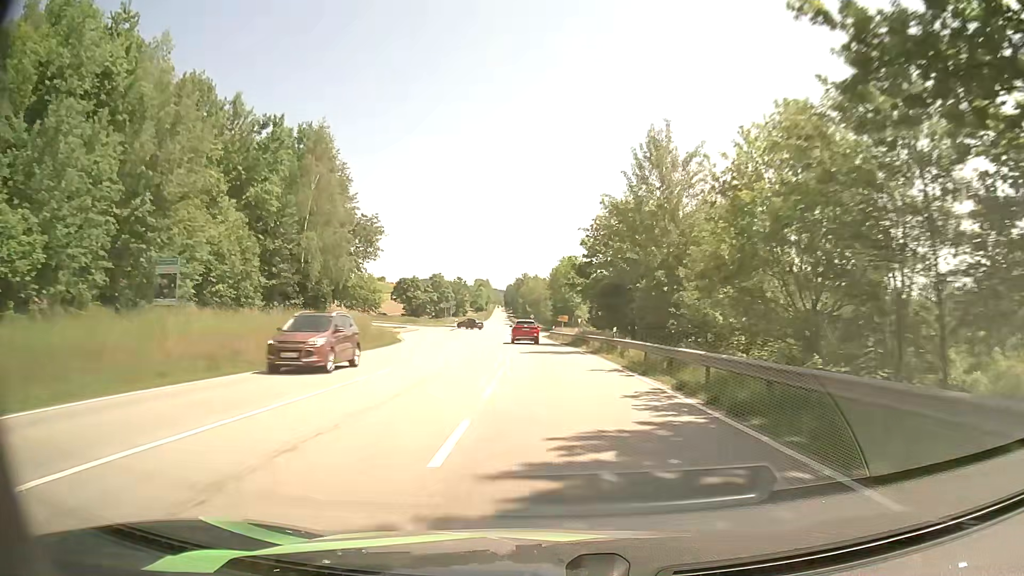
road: secondary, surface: asphalt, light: Day
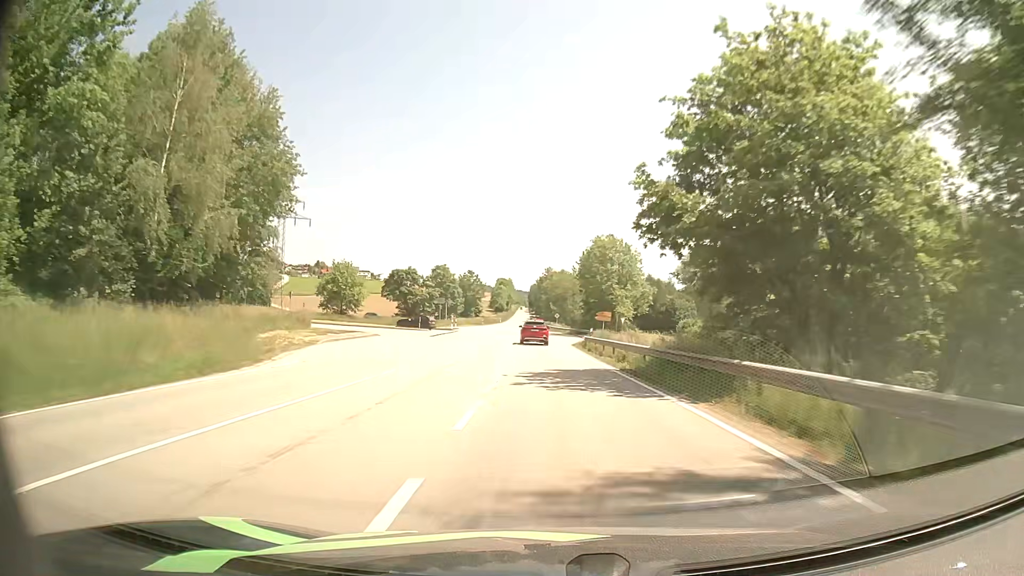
(-0.4, +27.7) m; -2°
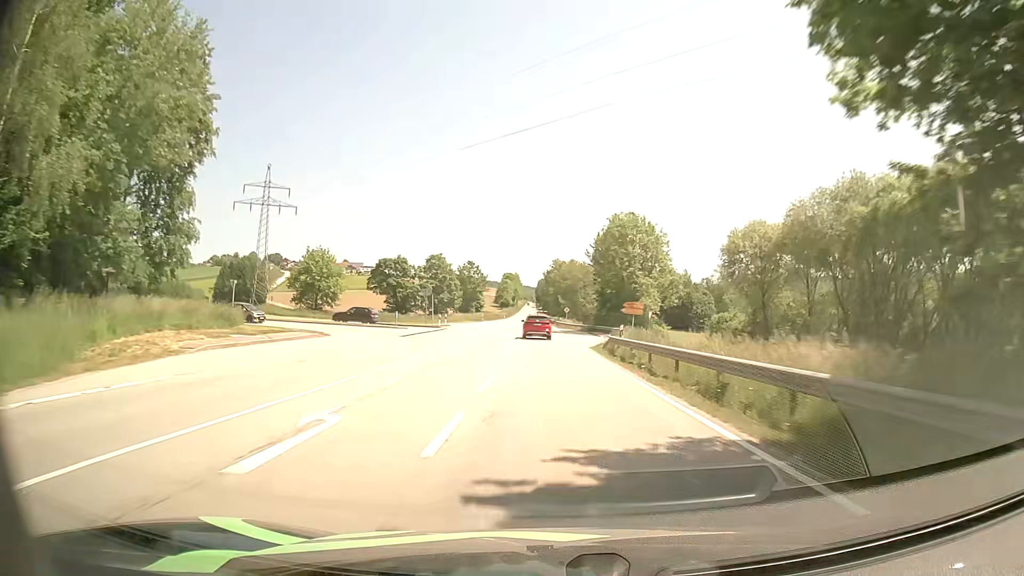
(-0.1, +13.7) m; -1°
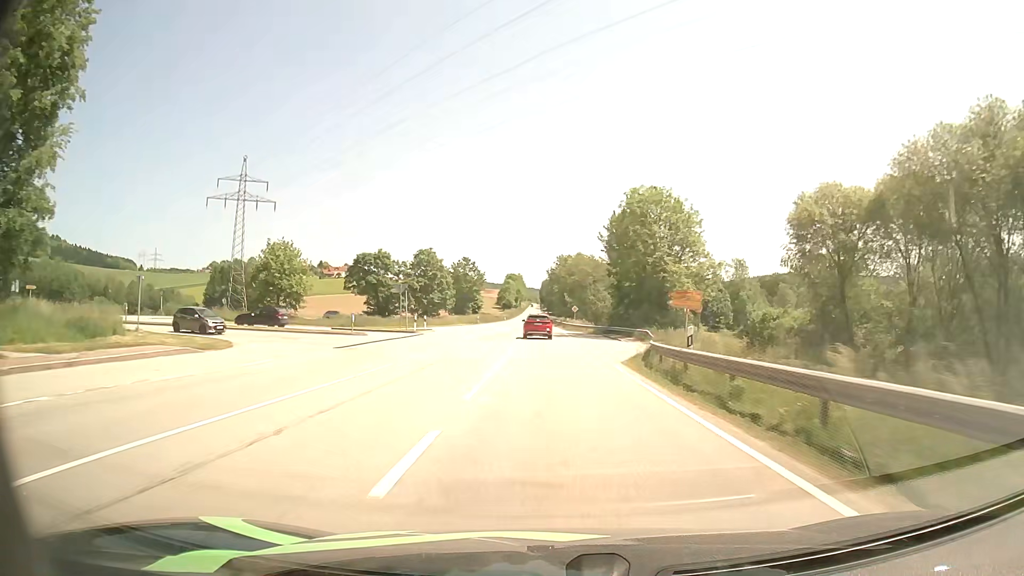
(0.0, +13.5) m; 0°
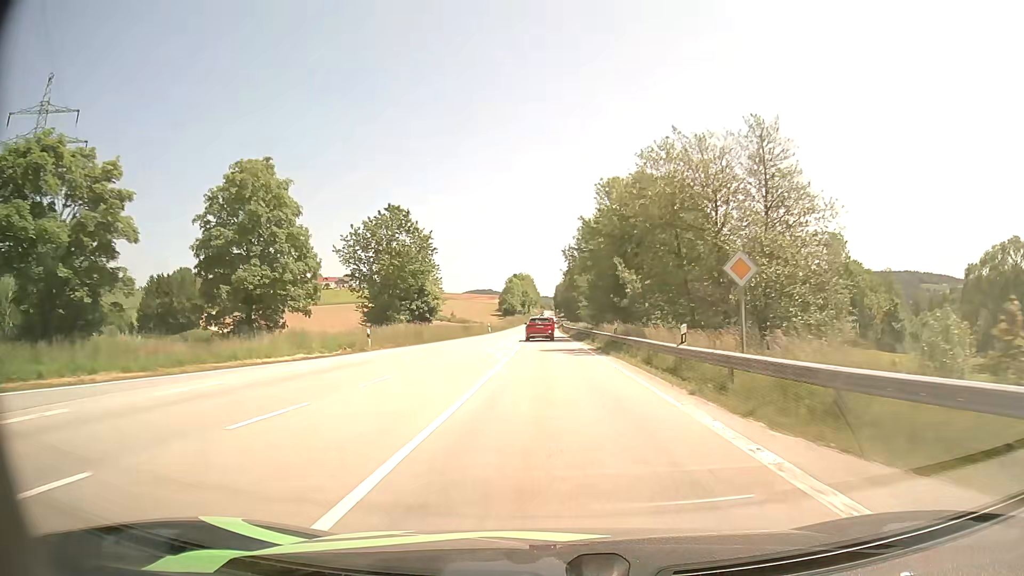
(-0.8, +64.8) m; -1°
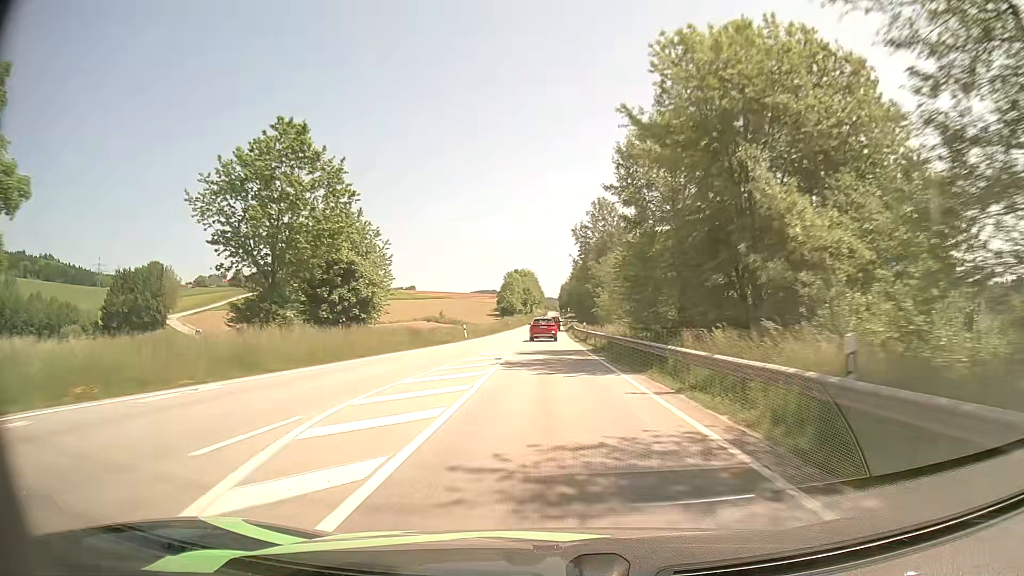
(-0.1, +25.8) m; 0°
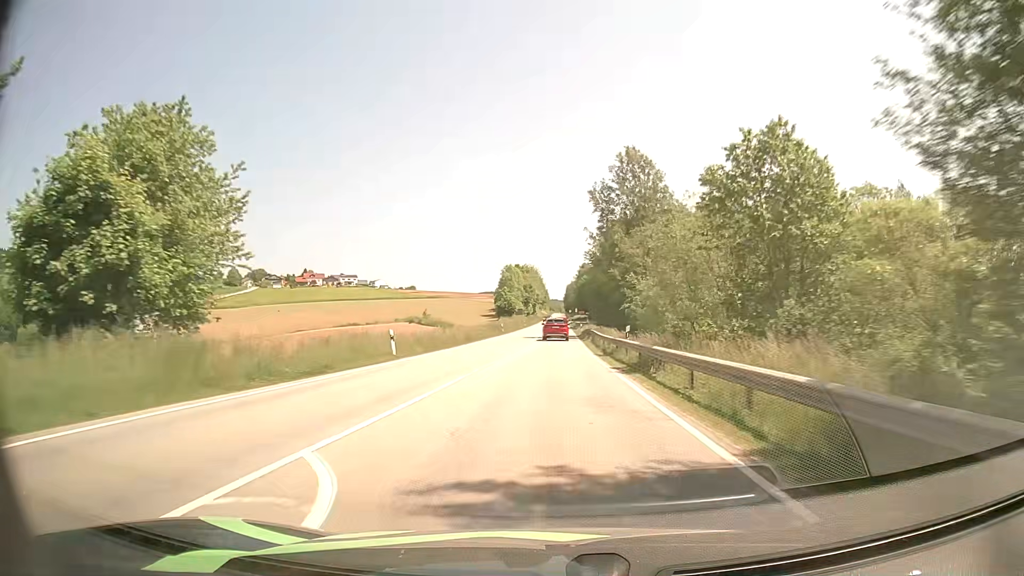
(-0.2, +25.5) m; -1°
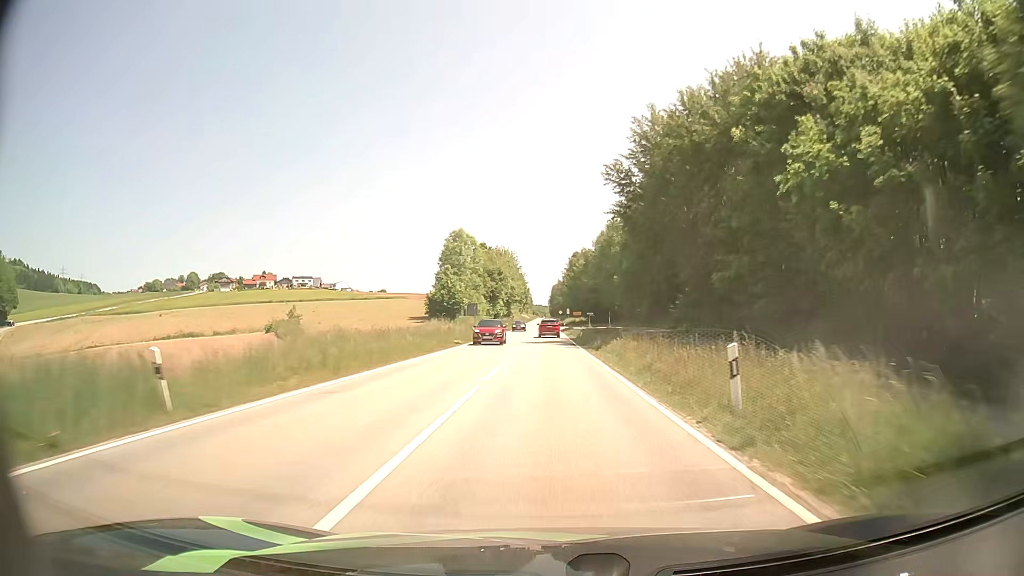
(+1.0, +62.1) m; +1°
(0, +10) (0, +20) (0, +30) (0, +40) (+1, +50) (+1, +60) (+1, +70) (+1, +80) (+1, +90) (+1, +100) m
